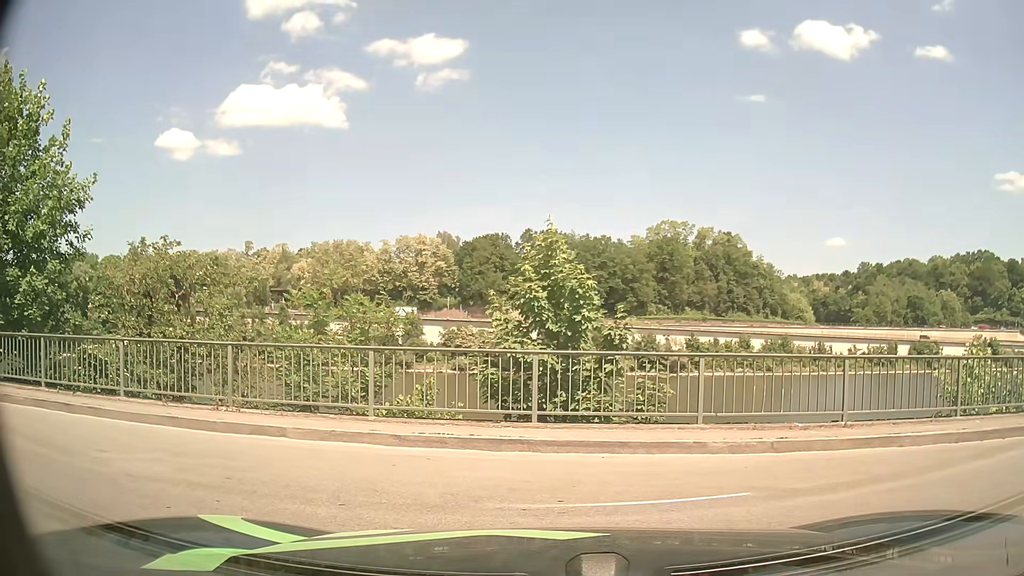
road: unclassified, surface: asphalt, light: Day
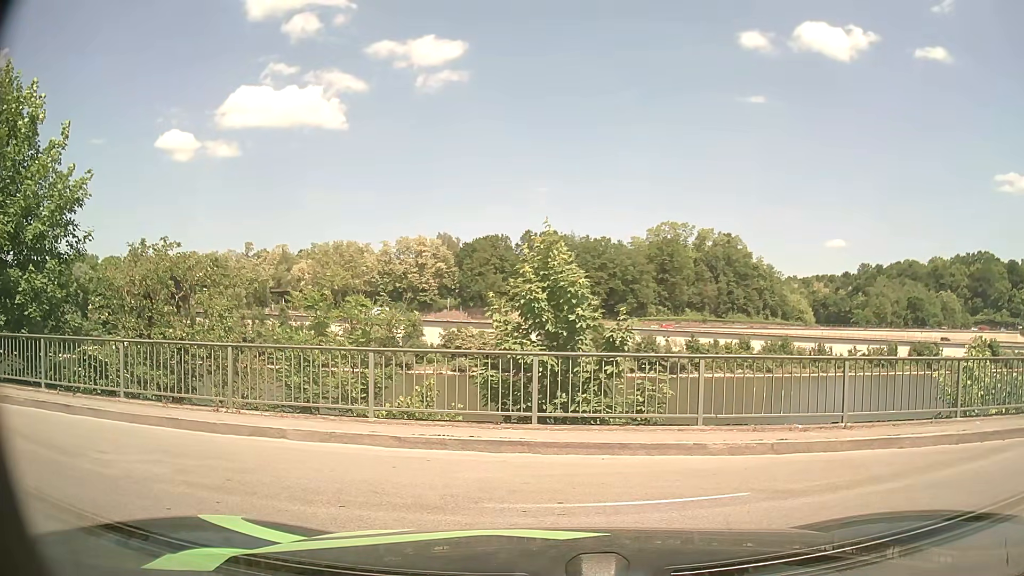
(0.0, +0.1) m; 0°
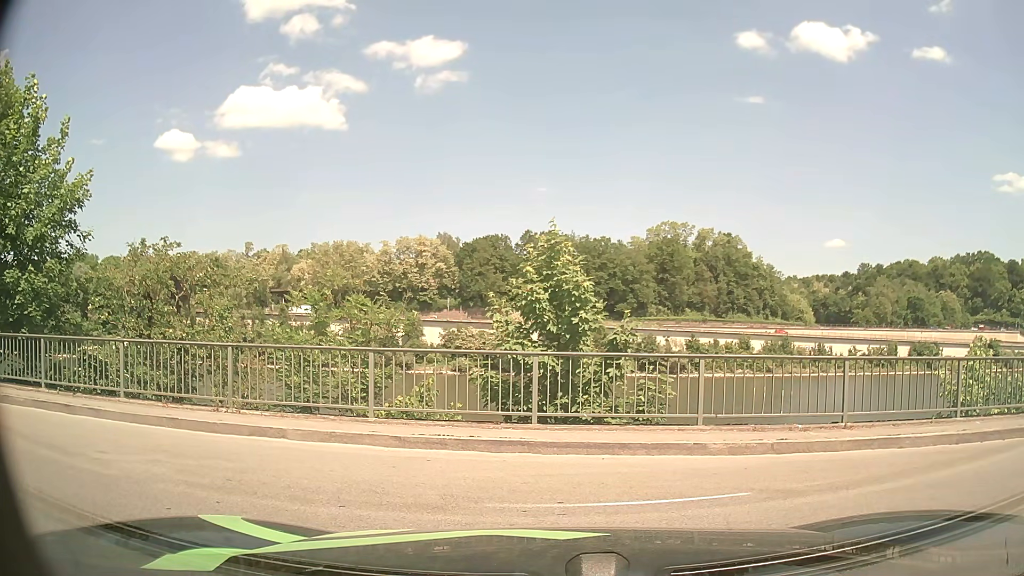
(0.0, 0.0) m; 0°
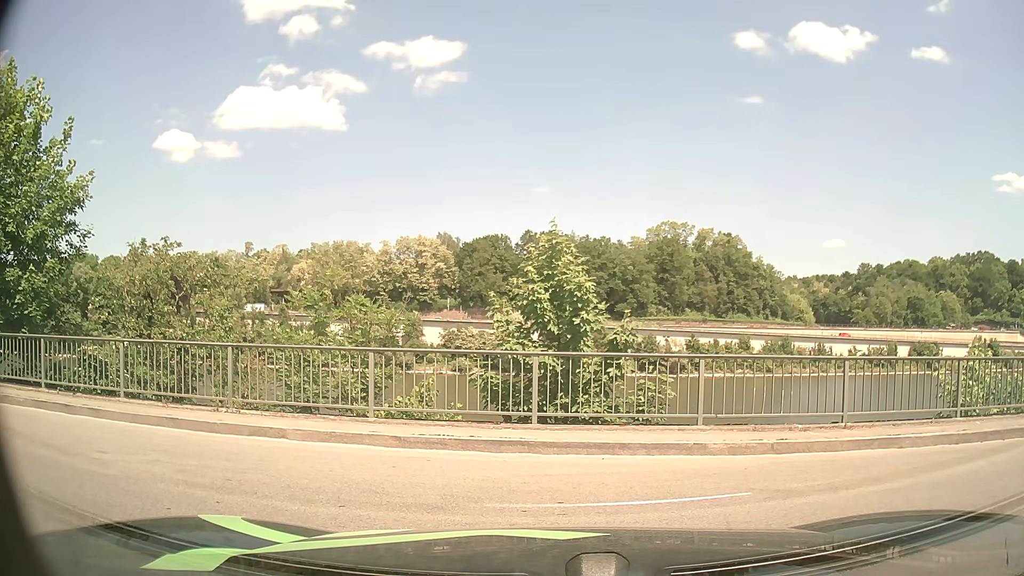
(0.0, 0.0) m; 0°
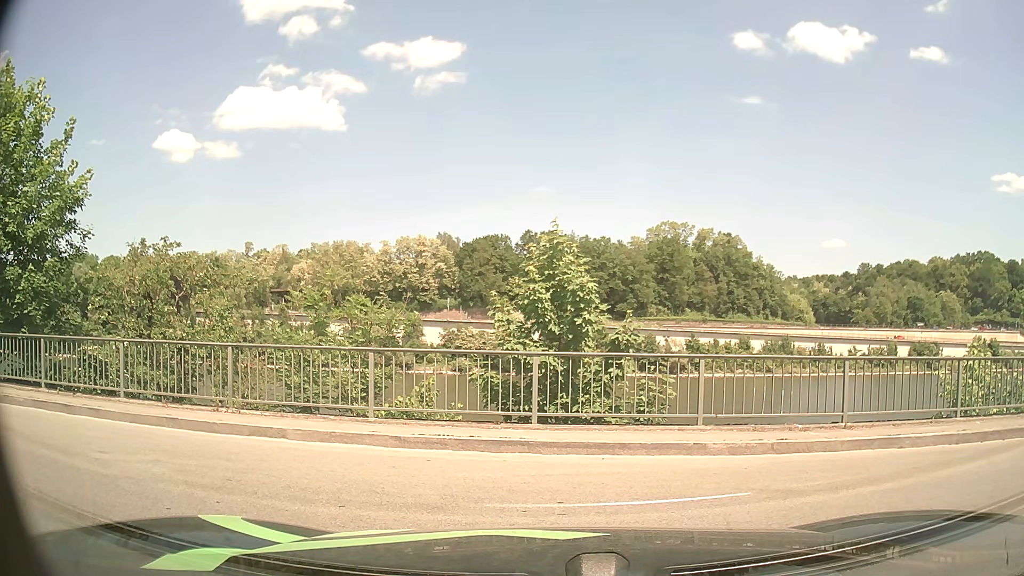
(0.0, 0.0) m; 0°
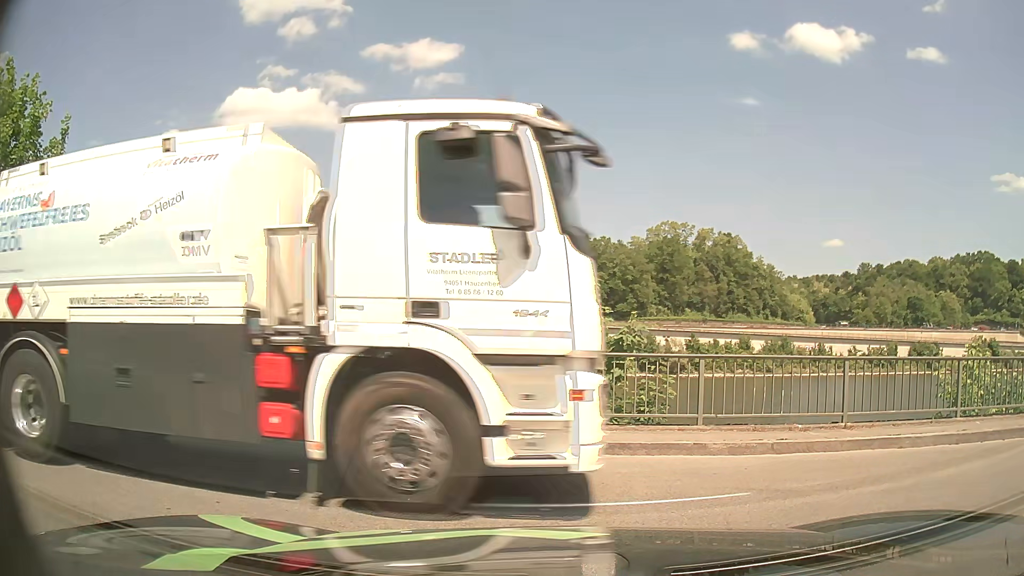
(0.0, 0.0) m; 0°
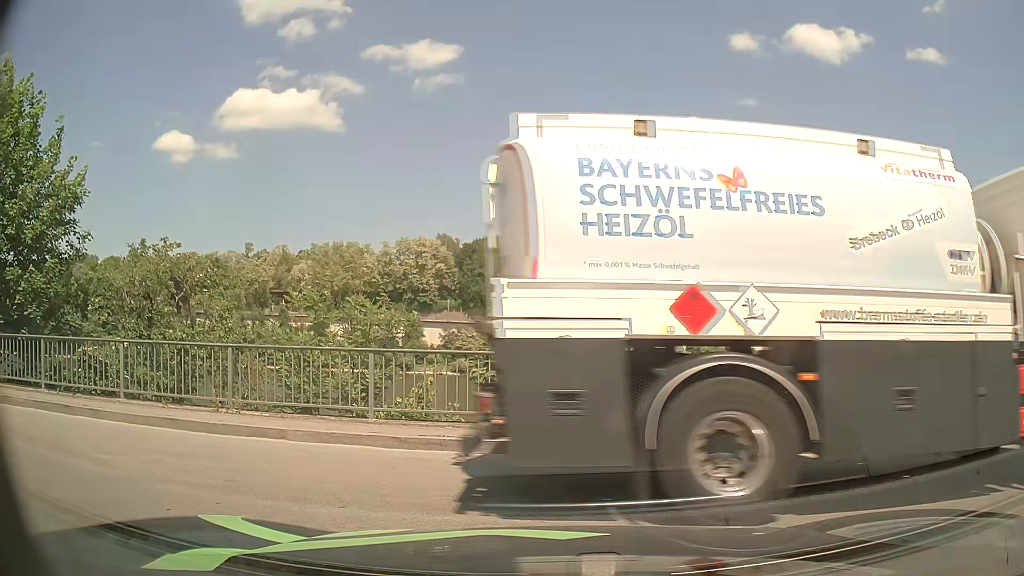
(0.0, 0.0) m; 0°
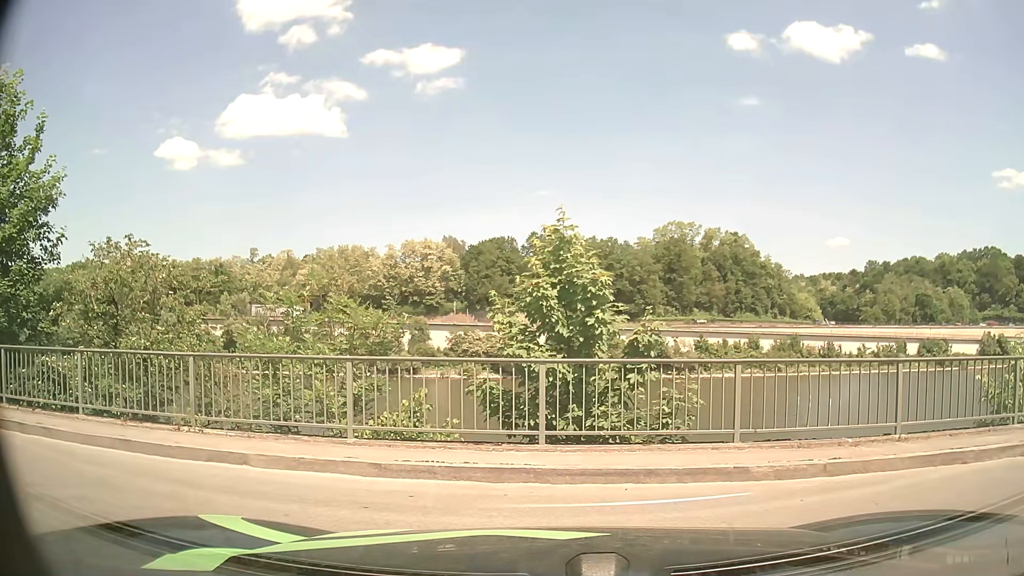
(0.0, +1.5) m; 0°
